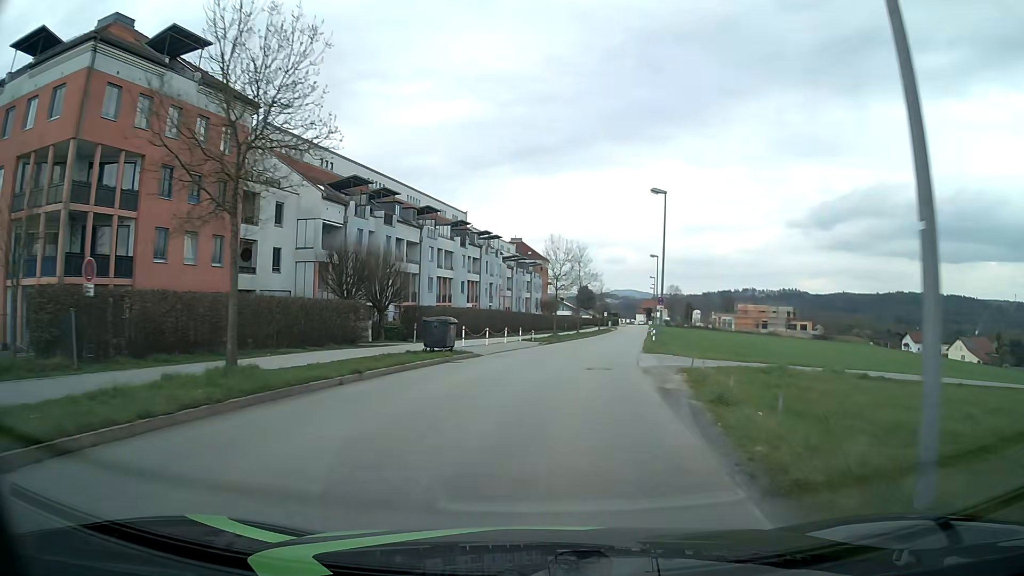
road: unclassified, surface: asphalt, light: Day
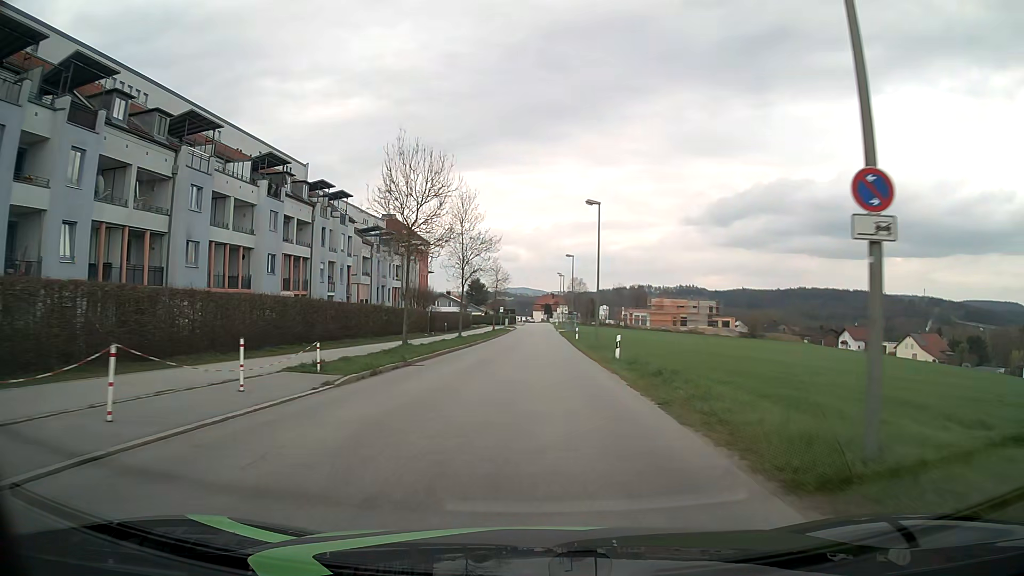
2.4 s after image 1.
(+2.3, +28.2) m; +9°
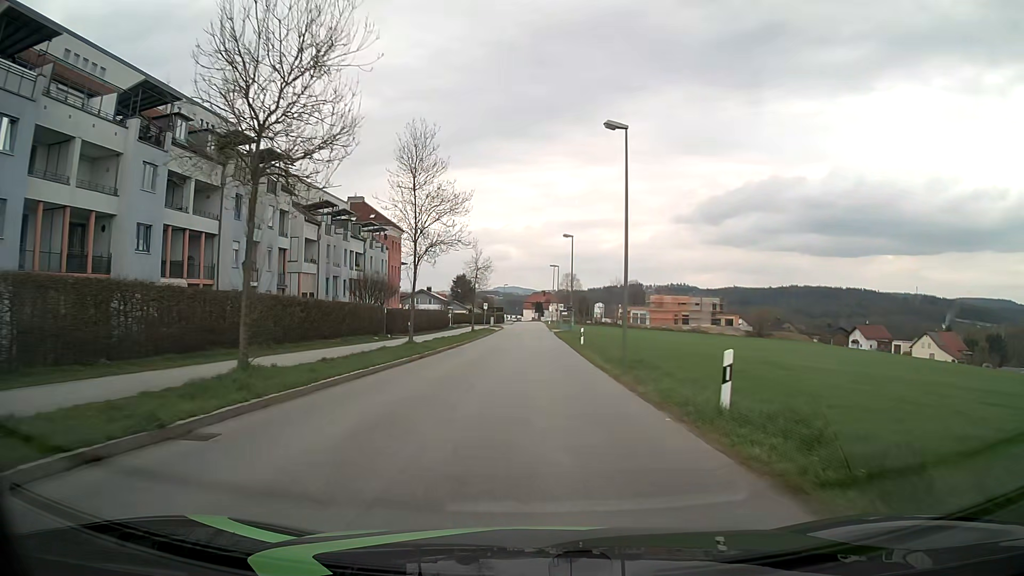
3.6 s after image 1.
(+0.1, +14.4) m; +1°
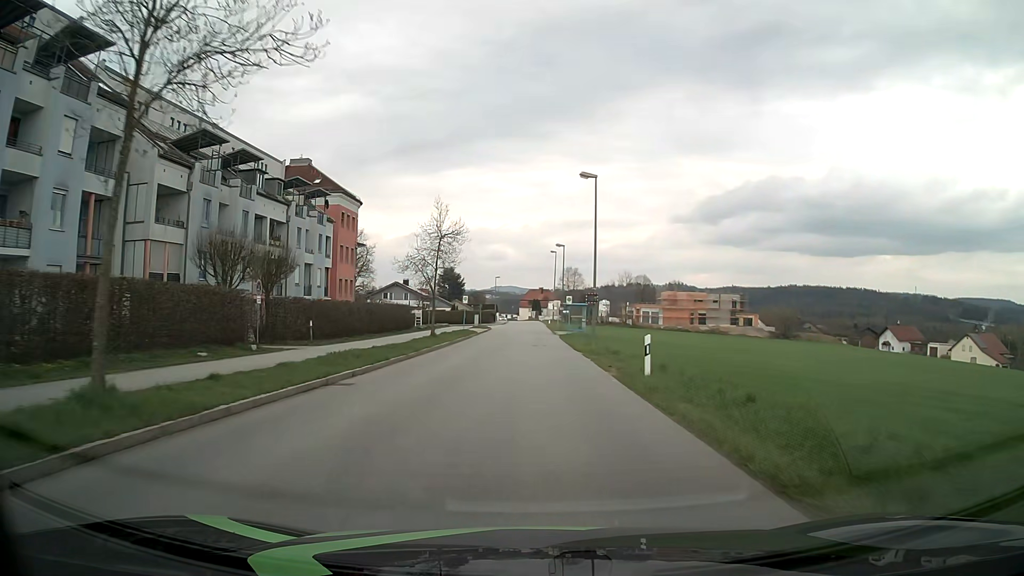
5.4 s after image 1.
(0.0, +21.8) m; 0°
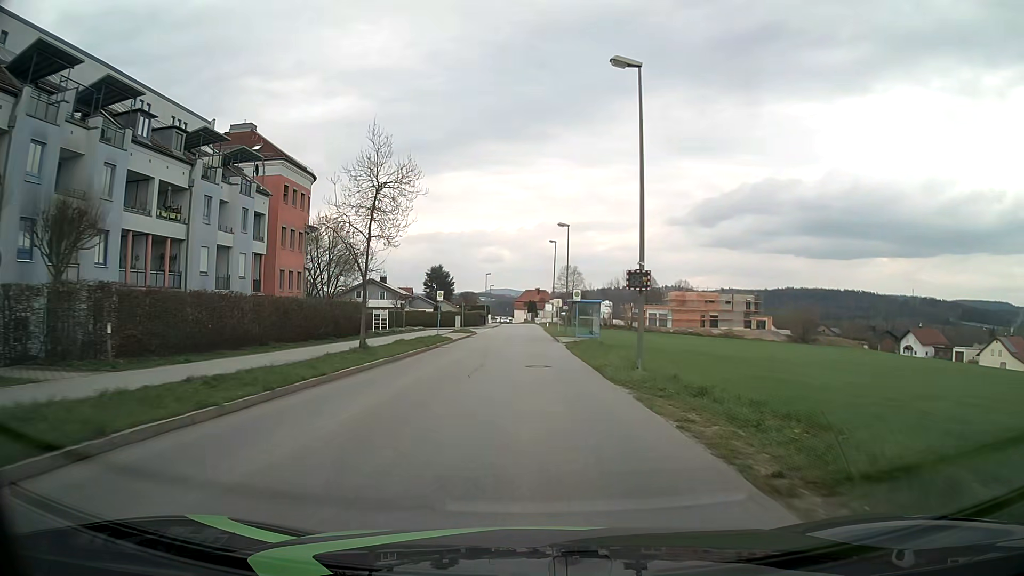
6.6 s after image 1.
(+0.1, +14.4) m; +1°
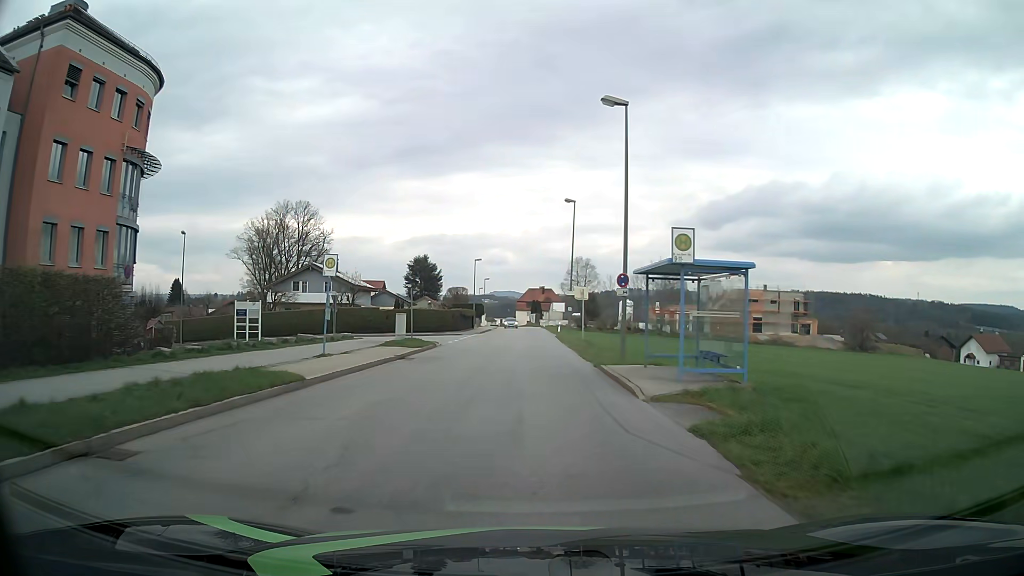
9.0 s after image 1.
(-0.2, +27.2) m; 0°
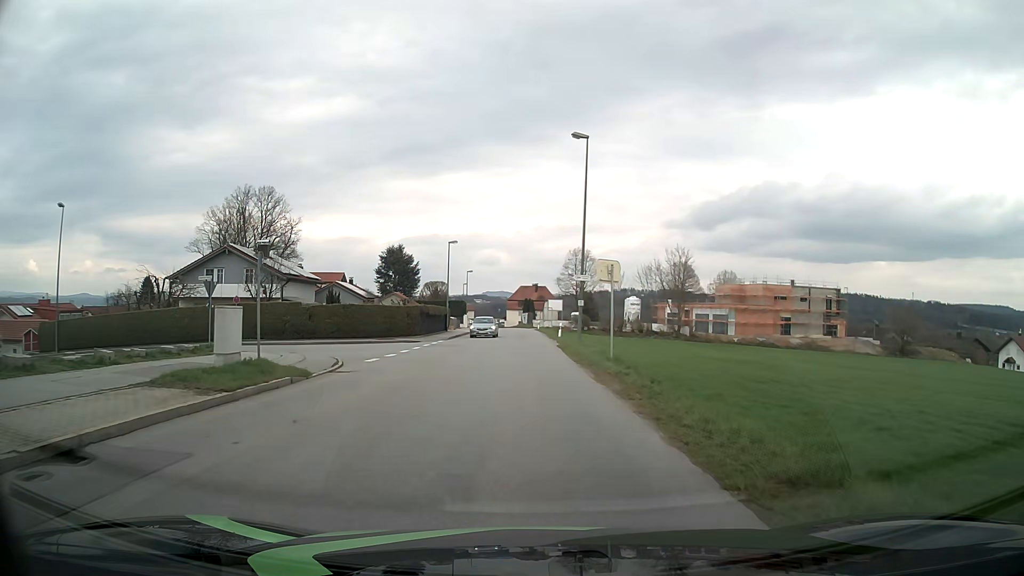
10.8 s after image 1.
(+0.1, +17.6) m; +1°
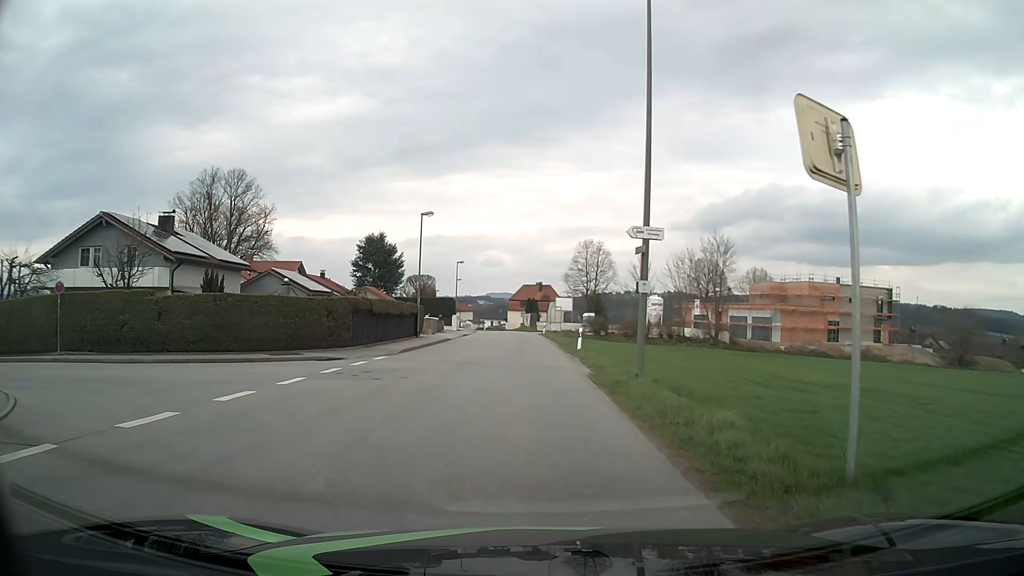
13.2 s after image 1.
(-0.2, +16.5) m; -1°
(0, +10) (-8, +16) (-17, +17) (-27, +17) (-37, +17) (-47, +17) (-57, +16) (-67, +15) (-77, +13) (-87, +10) m
